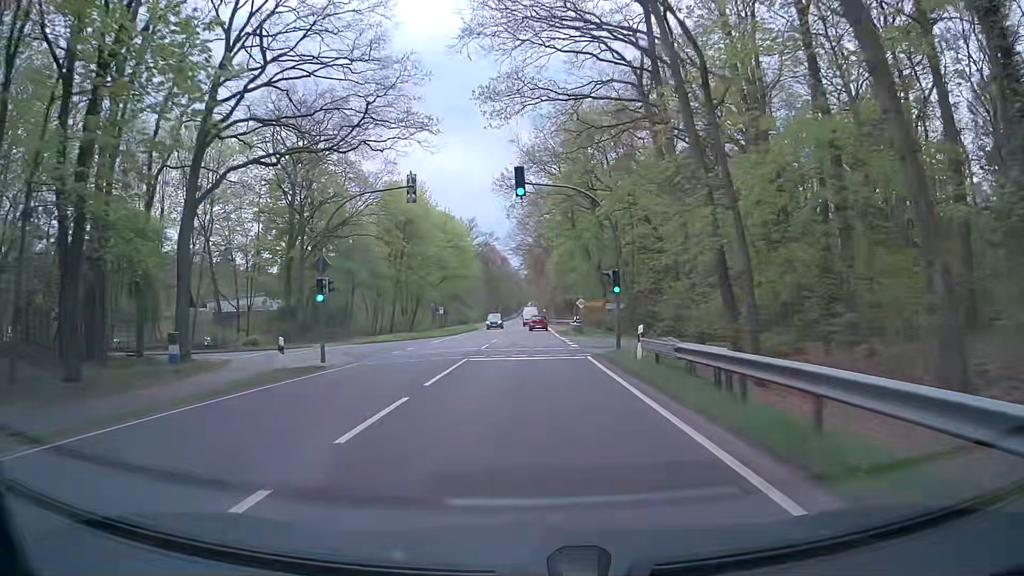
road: primary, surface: asphalt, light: Day
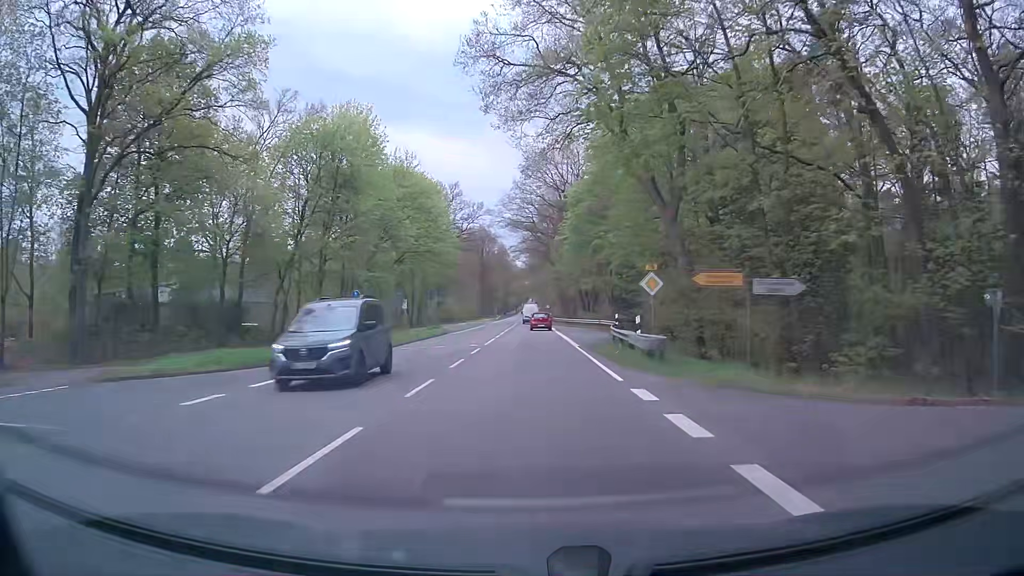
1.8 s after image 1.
(+0.3, +30.3) m; 0°
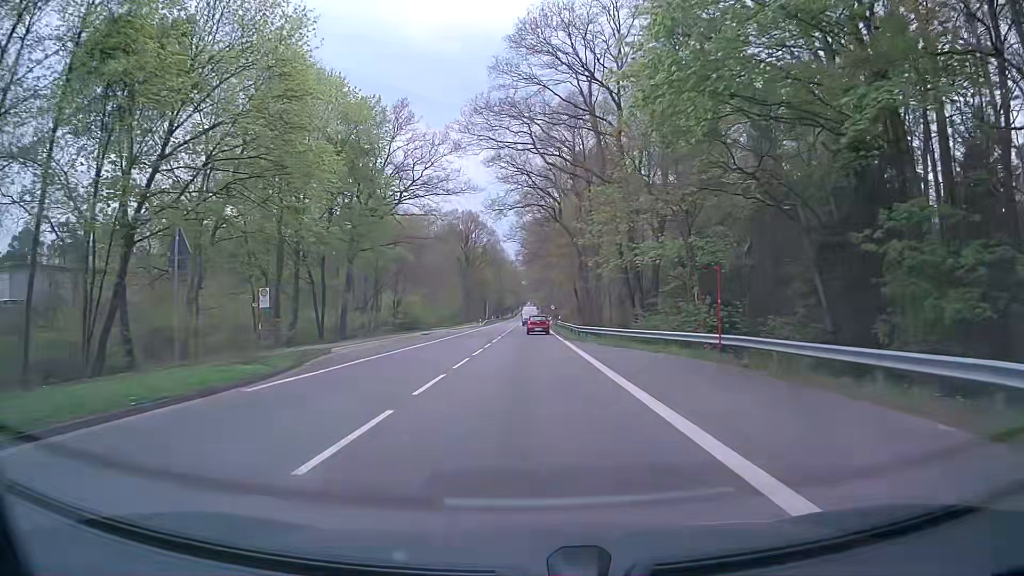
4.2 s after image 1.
(+0.4, +38.7) m; +1°
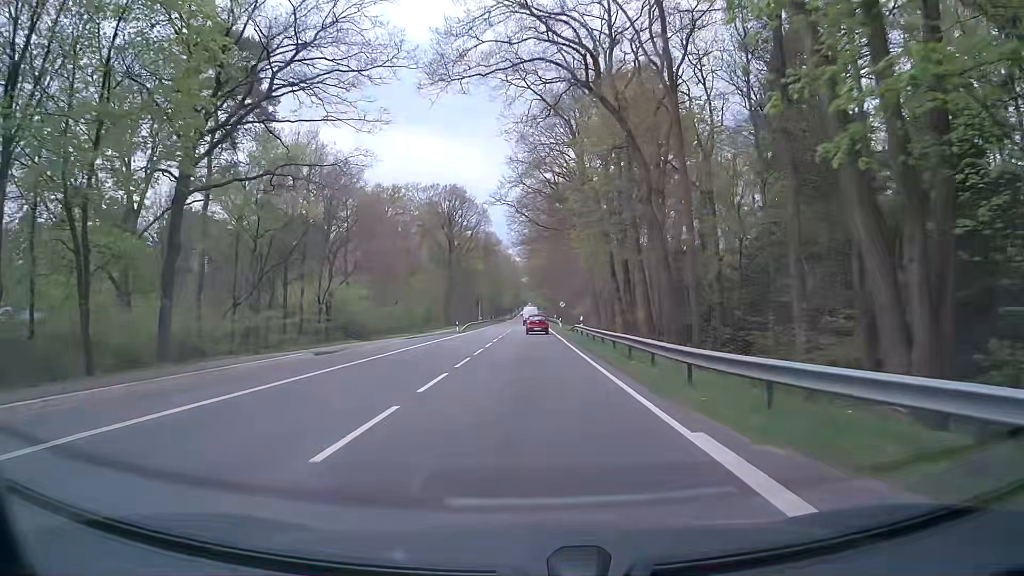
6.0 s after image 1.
(+0.1, +30.0) m; 0°
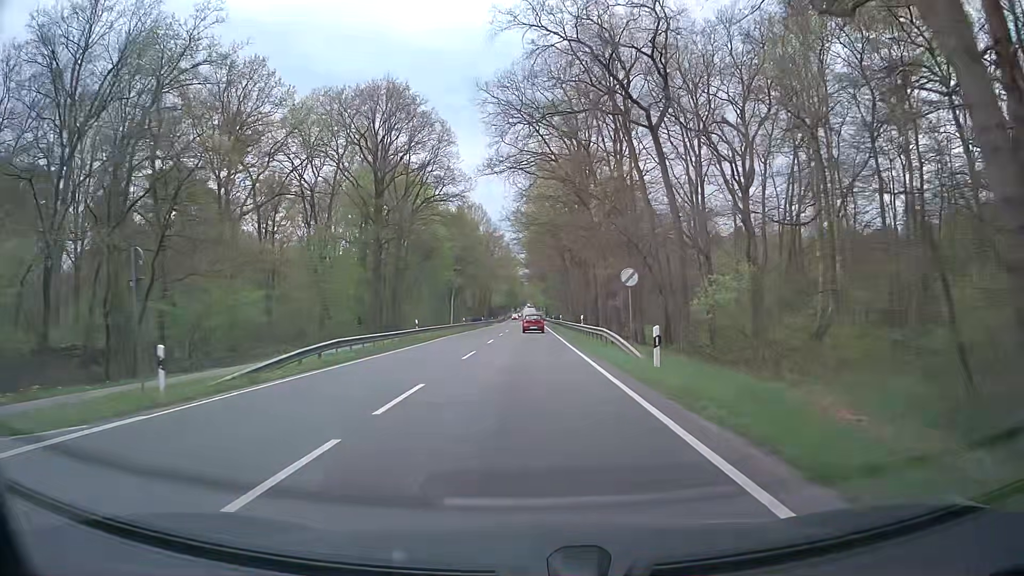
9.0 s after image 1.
(+0.2, +51.9) m; 0°
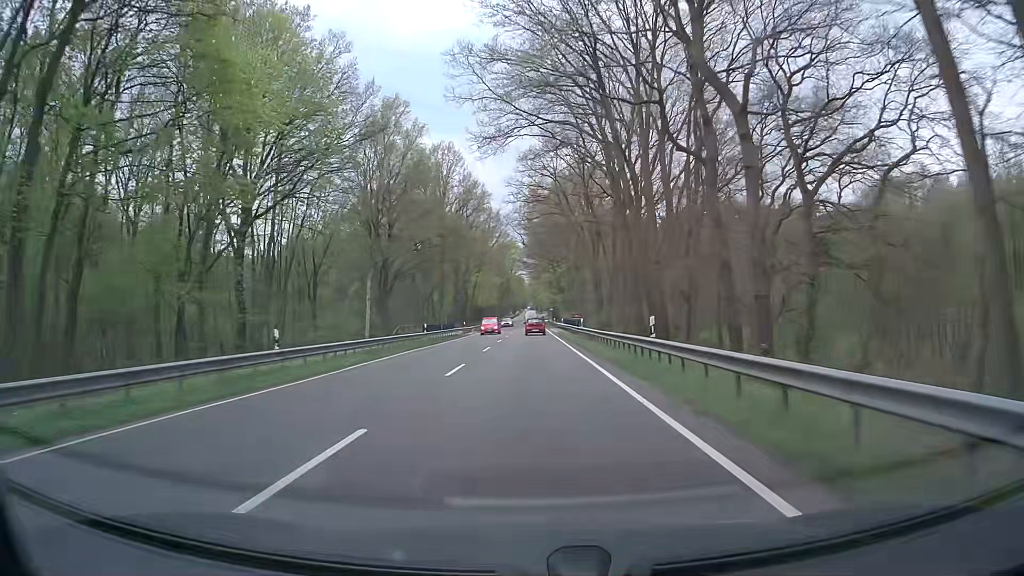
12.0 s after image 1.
(-0.4, +54.5) m; -1°
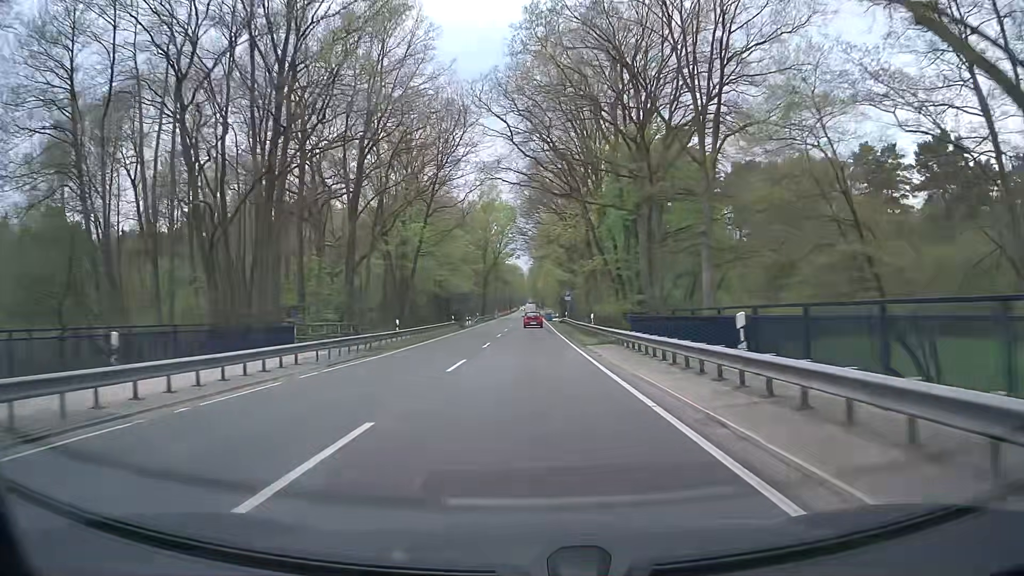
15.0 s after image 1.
(+0.3, +61.4) m; +1°
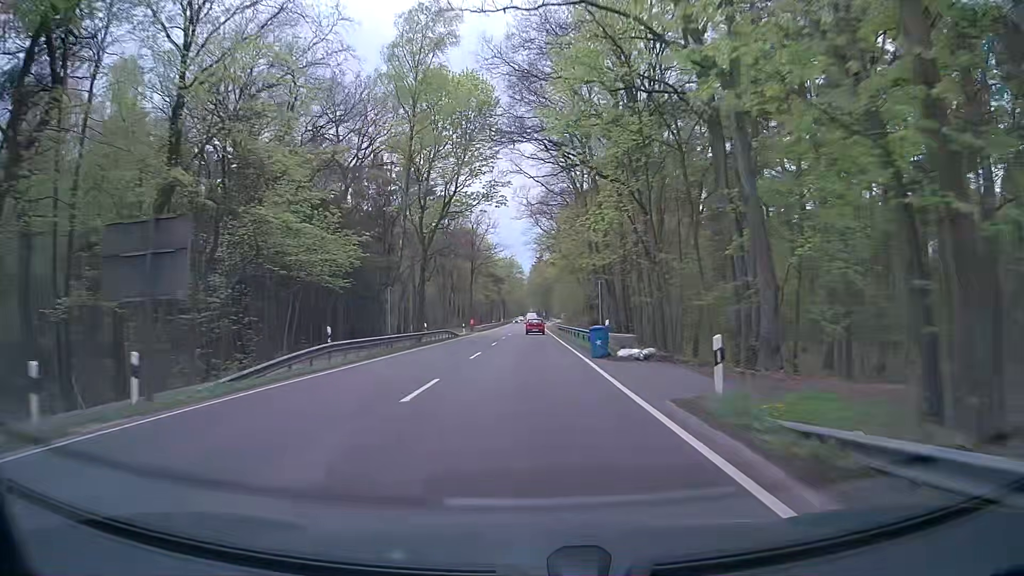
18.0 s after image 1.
(-0.3, +67.1) m; 0°
(0, +10) (0, +20) (0, +30) (0, +40) (0, +50) (0, +60) (0, +70) (0, +80) (0, +90) (0, +100) m
